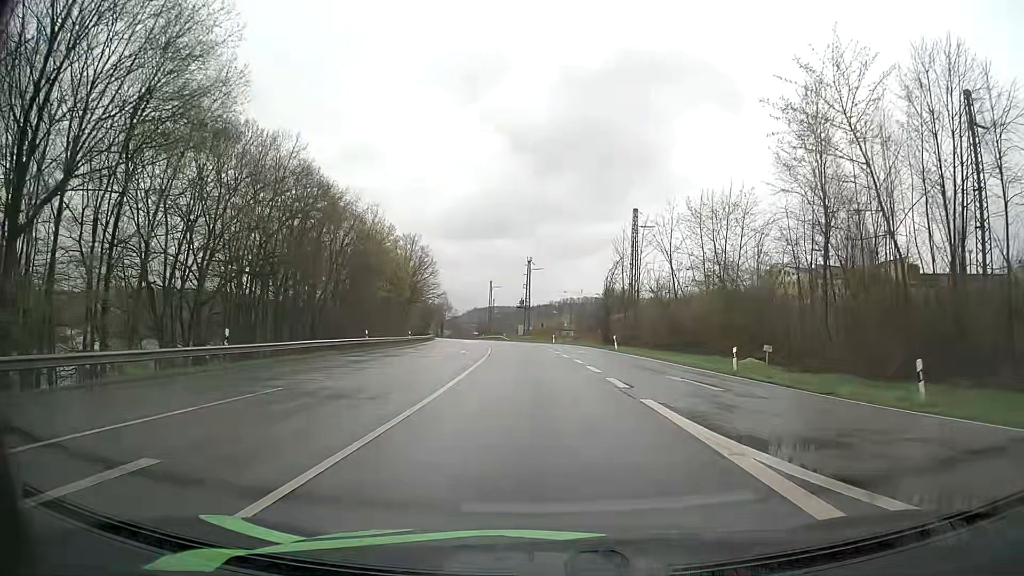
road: primary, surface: asphalt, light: Day
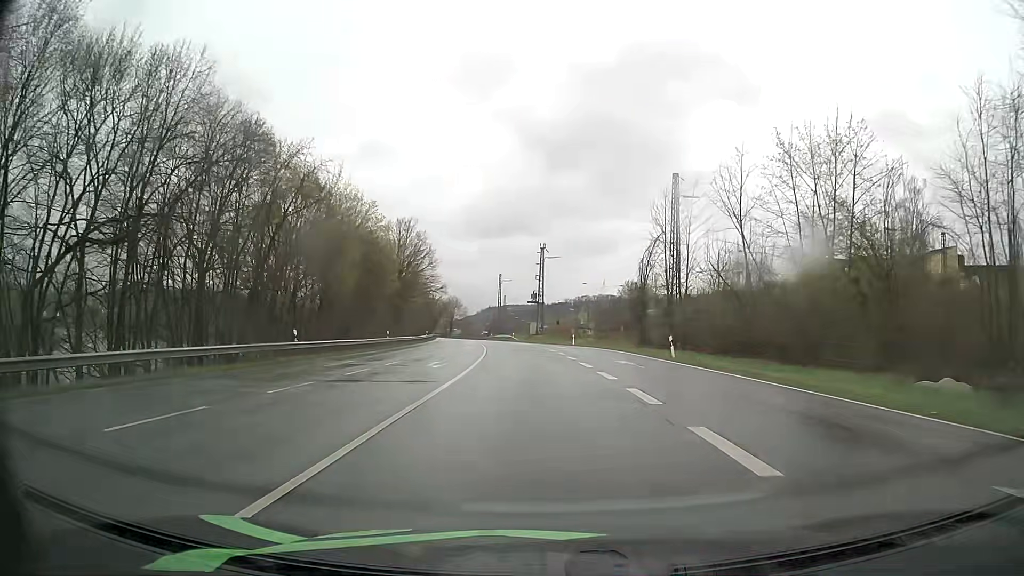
(-0.1, +16.4) m; -1°
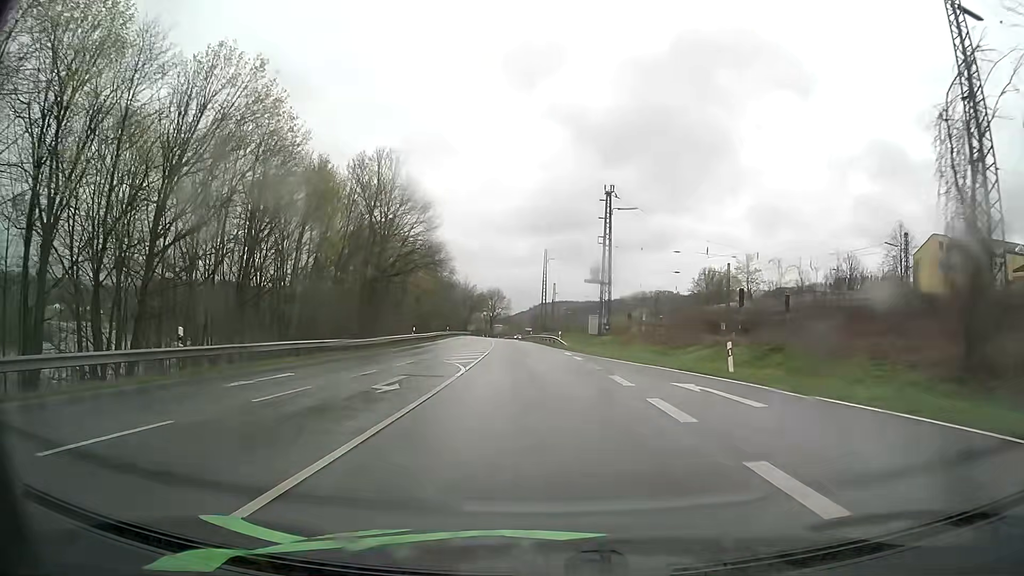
(-1.1, +38.9) m; -4°
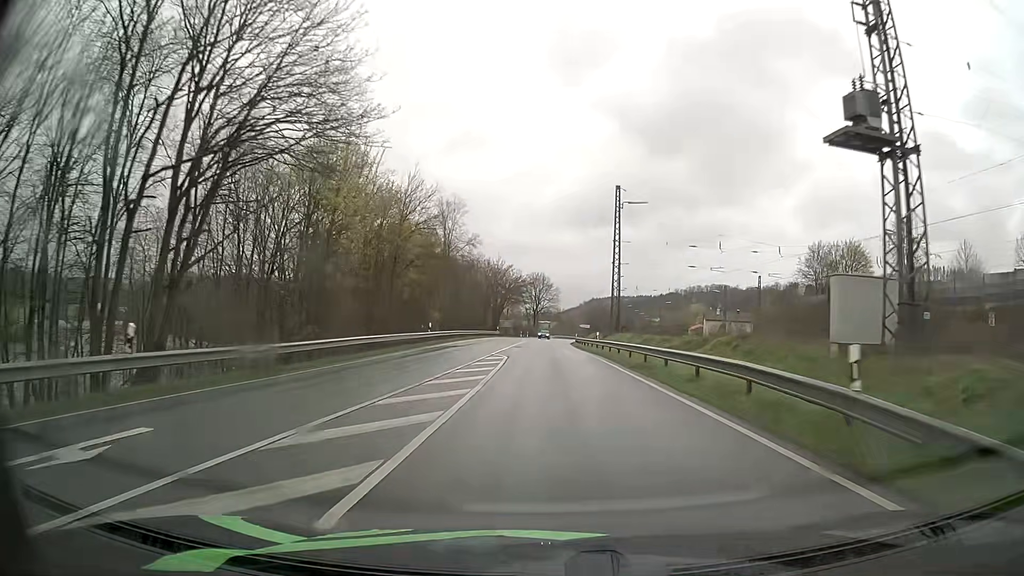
(-2.1, +44.6) m; -4°
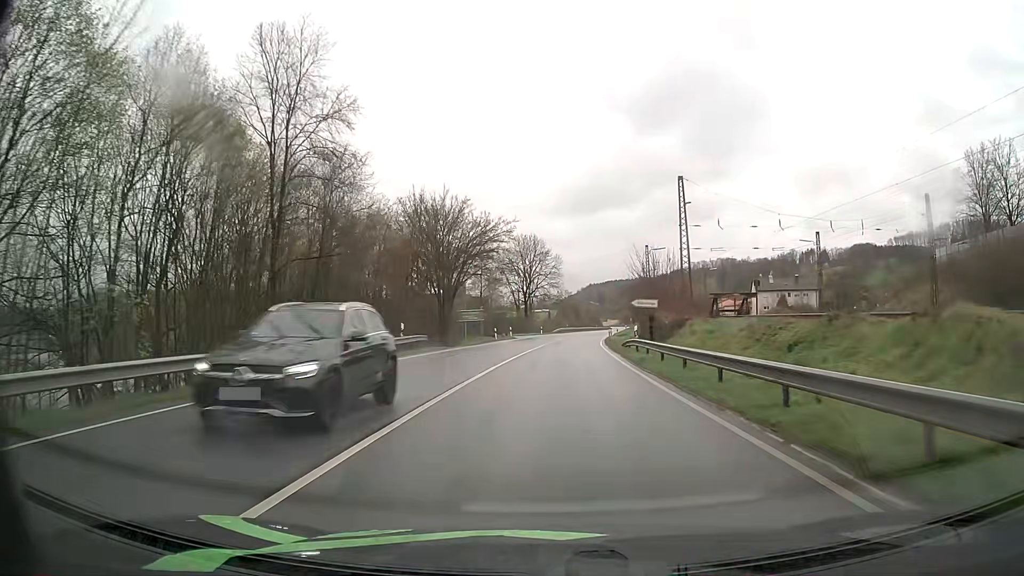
(-0.2, +58.6) m; 0°
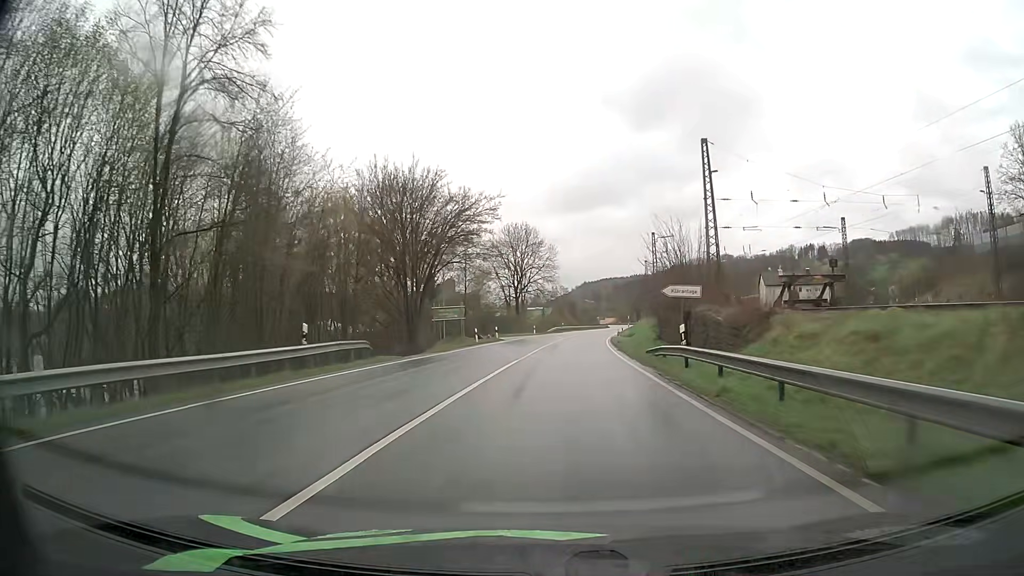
(+0.1, +11.7) m; +1°
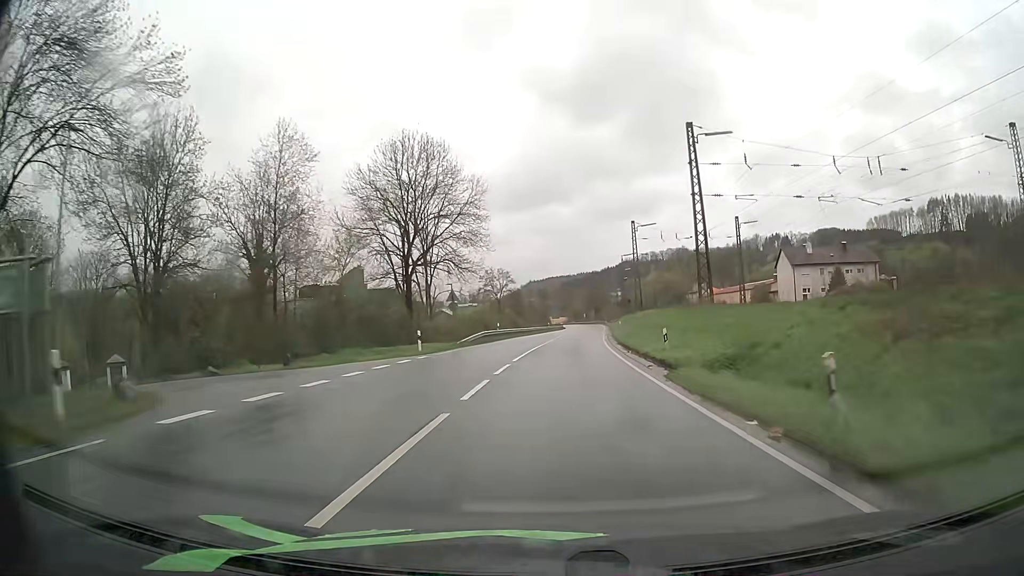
(+1.7, +48.3) m; +4°
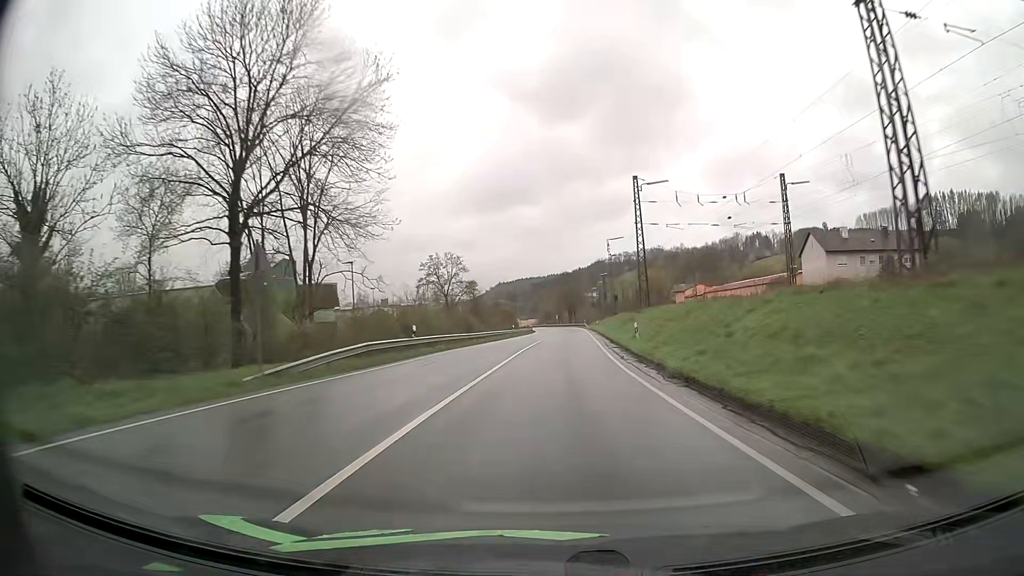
(+0.5, +25.8) m; +2°
(0, +10) (0, +20) (+1, +30) (+1, +40) (+1, +50) (+2, +60) (+2, +70) (+3, +80) (+3, +90) (+4, +100) m
